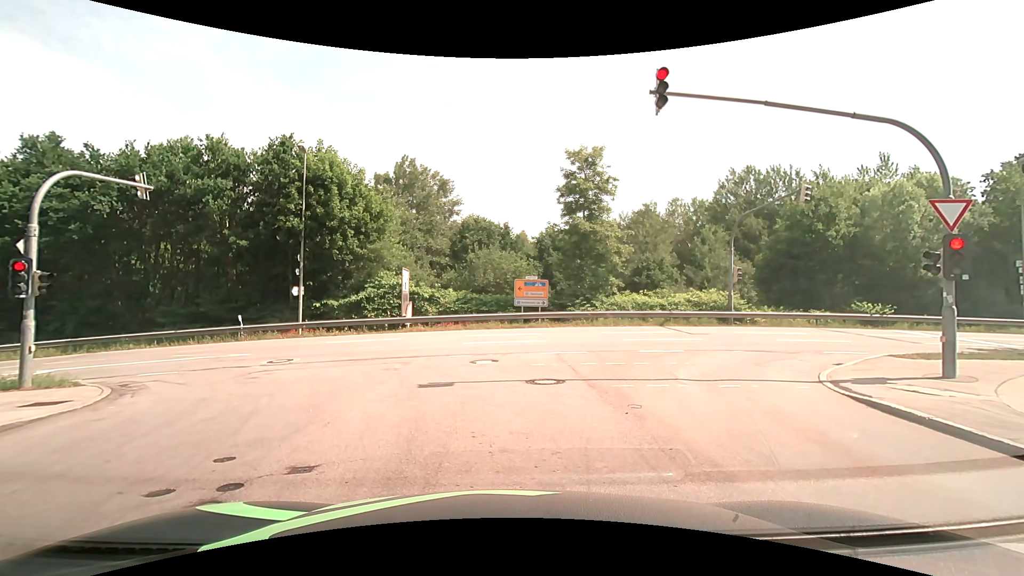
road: residential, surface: asphalt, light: Day
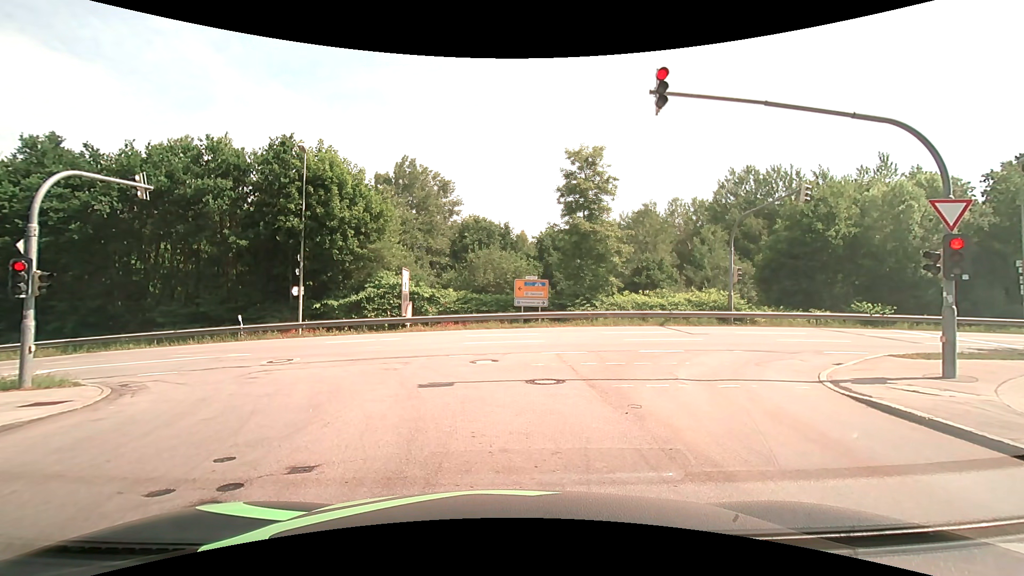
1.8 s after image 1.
(0.0, 0.0) m; 0°
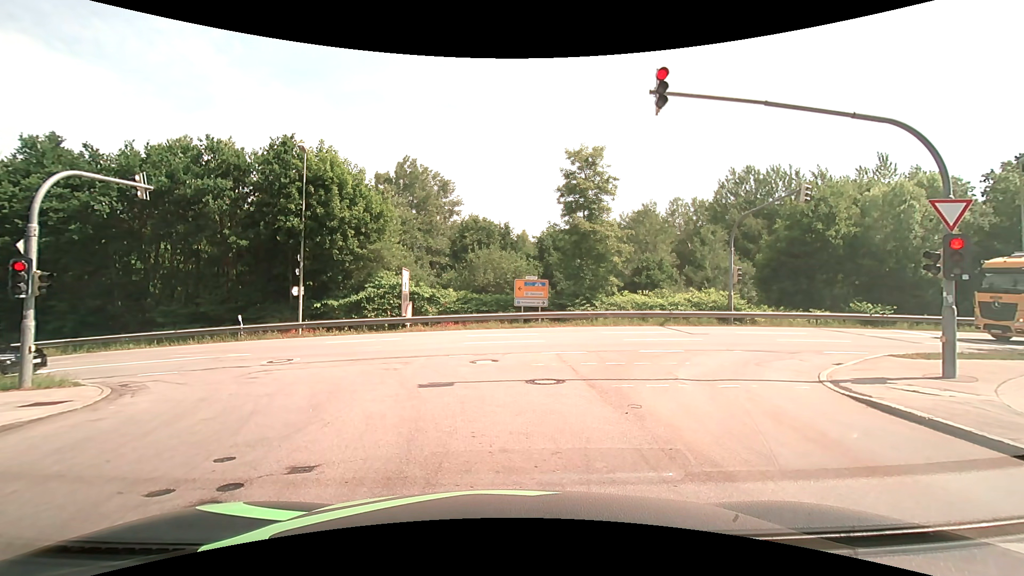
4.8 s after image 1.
(0.0, 0.0) m; 0°
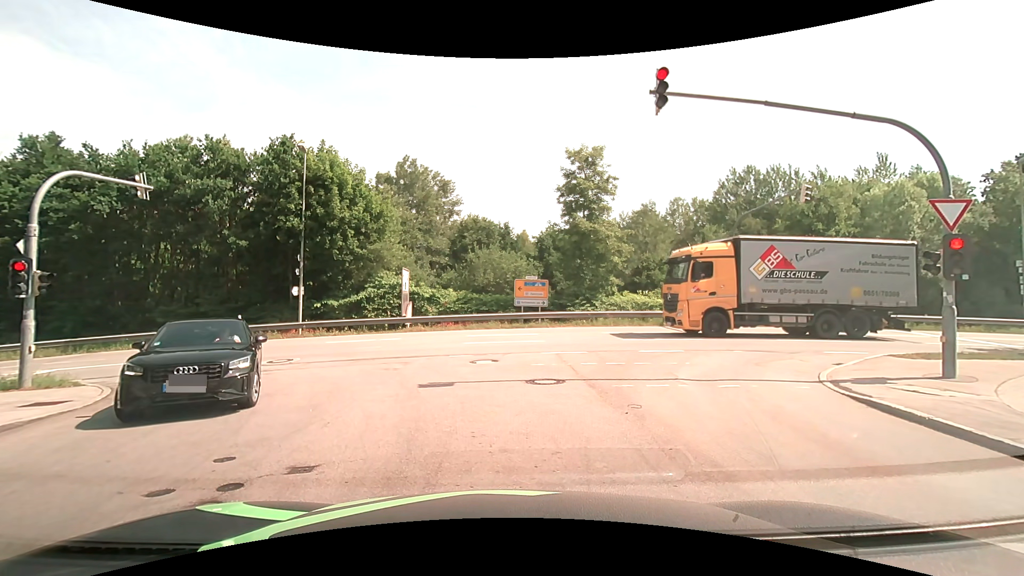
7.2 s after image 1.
(0.0, 0.0) m; 0°
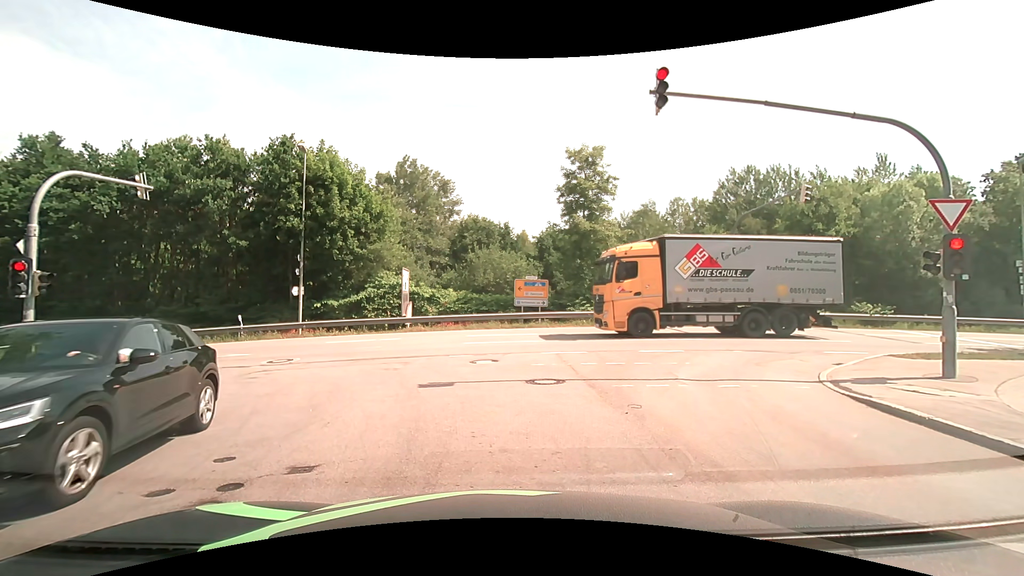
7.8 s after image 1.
(0.0, 0.0) m; 0°
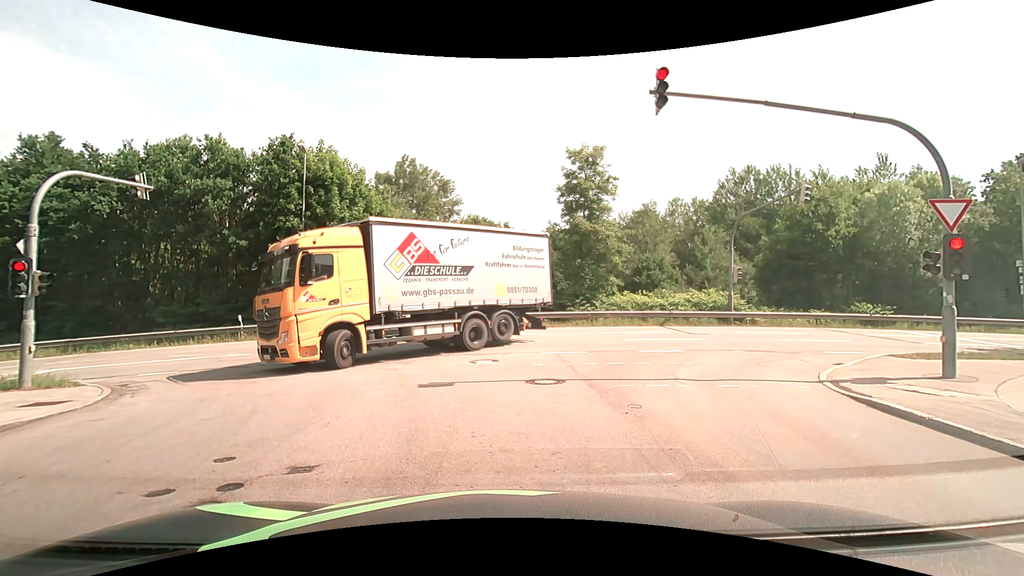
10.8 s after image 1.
(0.0, 0.0) m; 0°
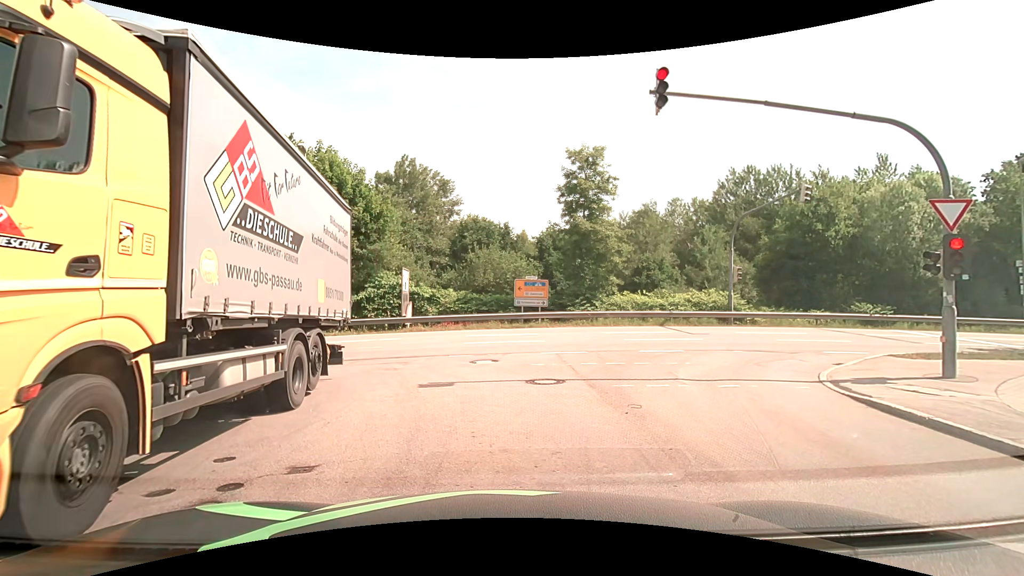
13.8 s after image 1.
(0.0, 0.0) m; 0°
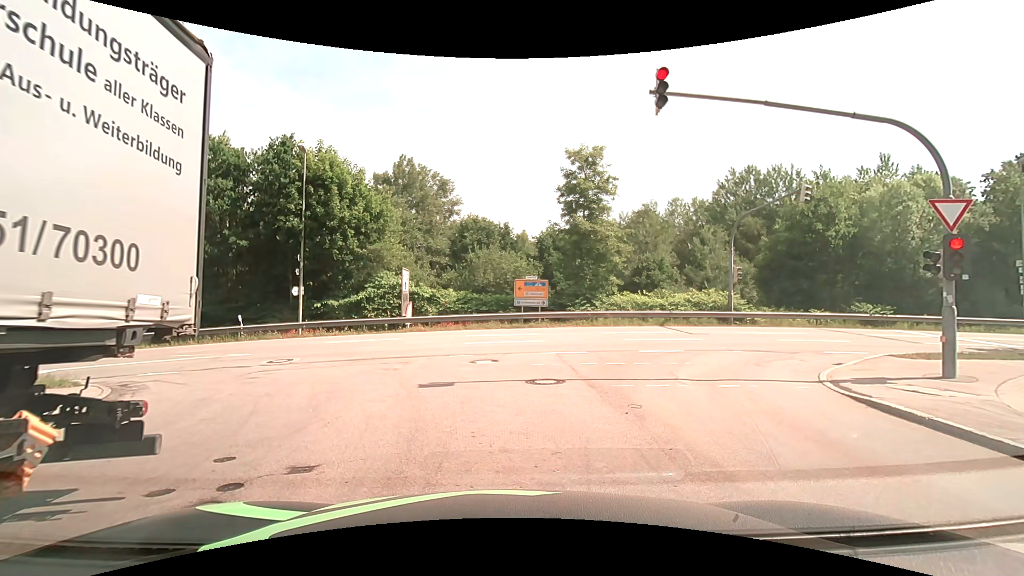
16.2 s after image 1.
(0.0, 0.0) m; 0°
(0, +10) (-3, +19) (-11, +25) (-21, +26) (-31, +26) (-41, +25) (-51, +25) (-61, +24) (-71, +23) (-81, +22) m
